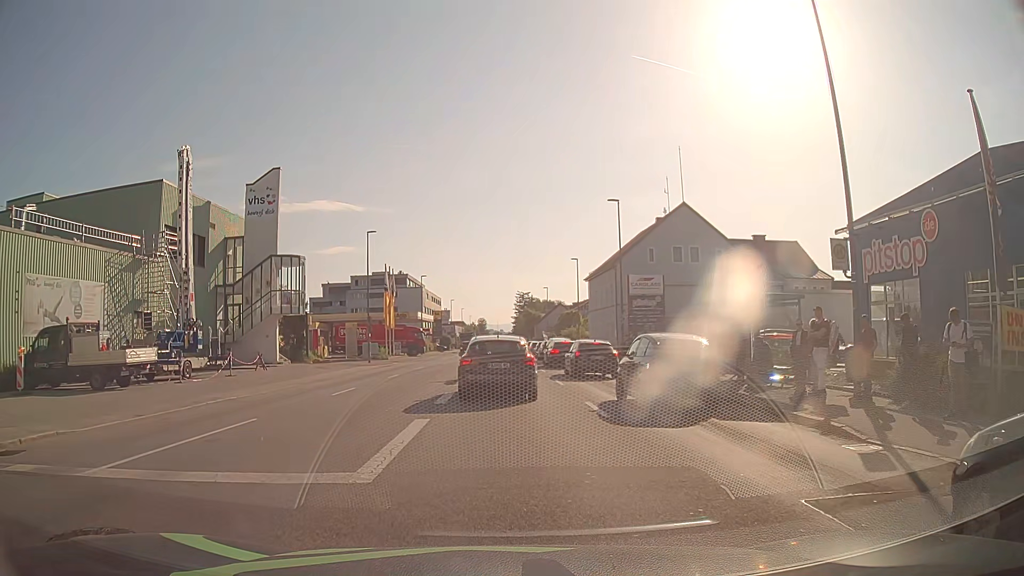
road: tertiary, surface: asphalt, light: Day
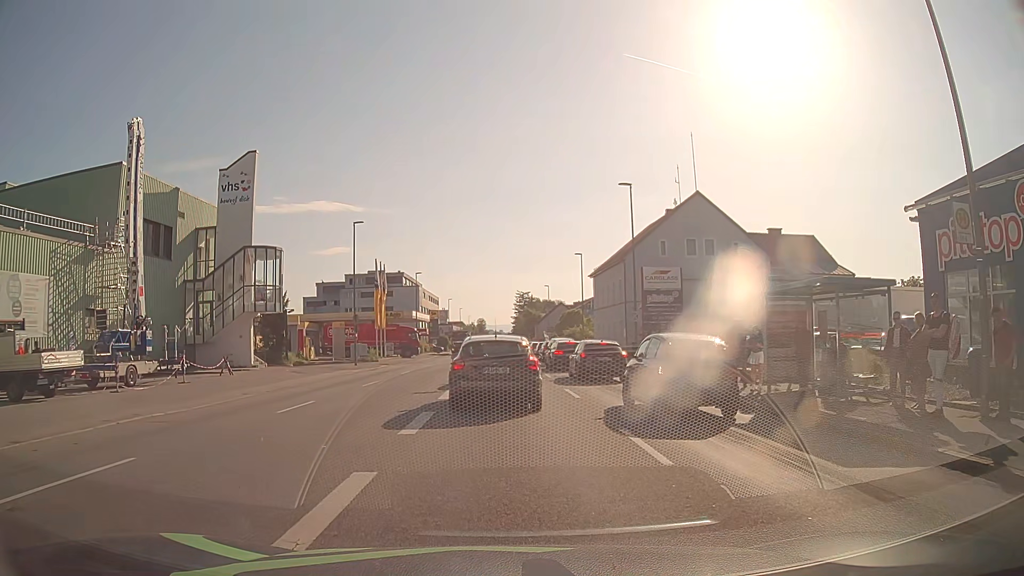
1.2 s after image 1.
(0.0, +4.6) m; 0°
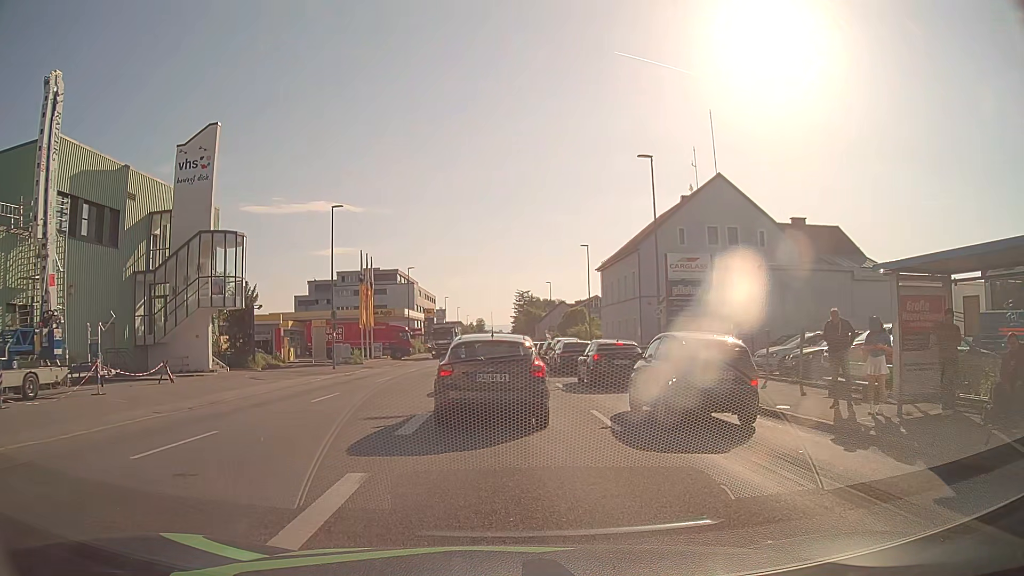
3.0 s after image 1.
(+0.1, +6.1) m; 0°
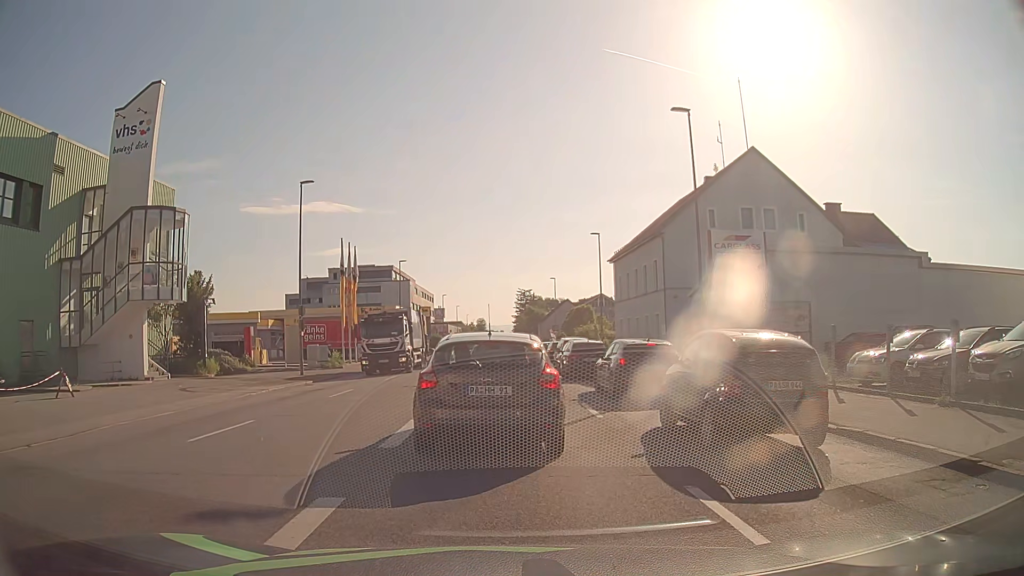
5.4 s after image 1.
(+0.1, +7.1) m; +1°
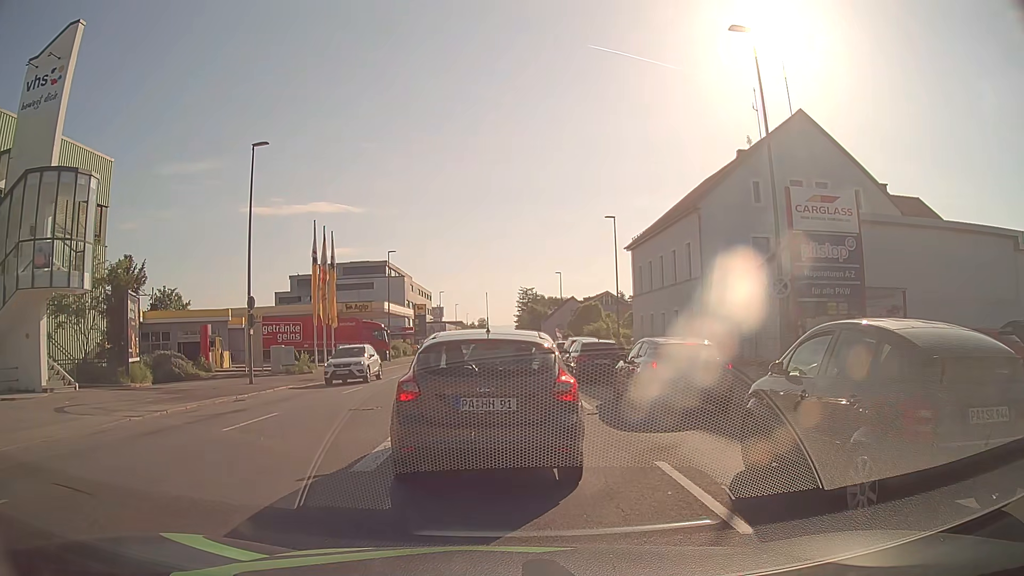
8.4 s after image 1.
(-0.1, +7.6) m; +1°
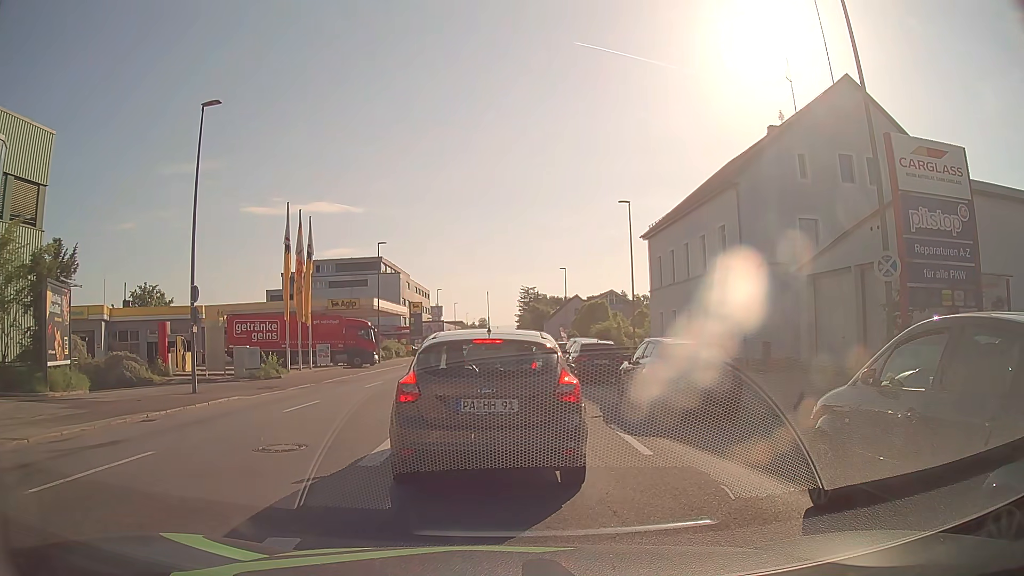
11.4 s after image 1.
(-0.1, +5.6) m; -2°
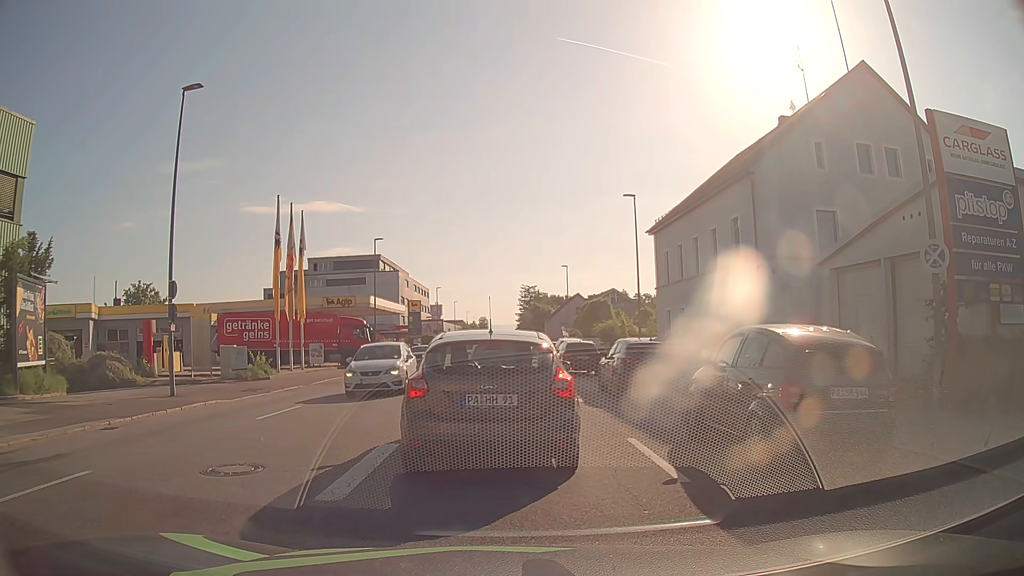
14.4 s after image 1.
(+0.1, +1.7) m; +2°
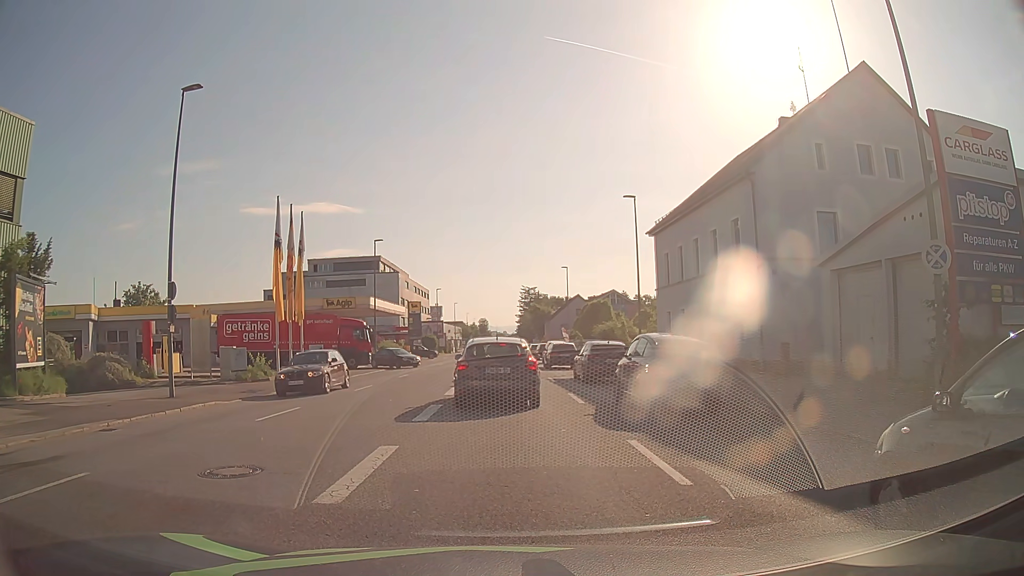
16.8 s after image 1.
(0.0, 0.0) m; 0°
